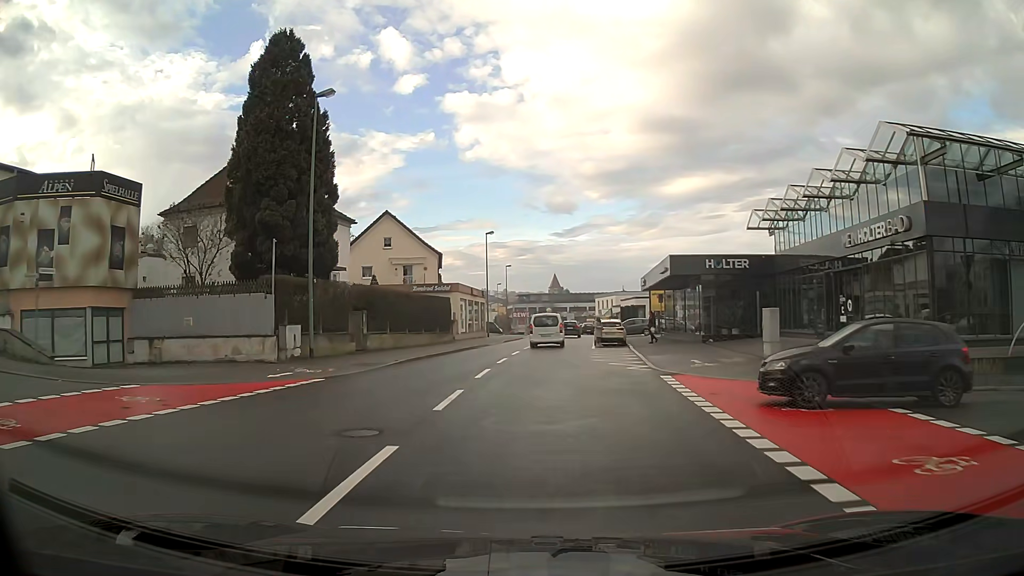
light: Day
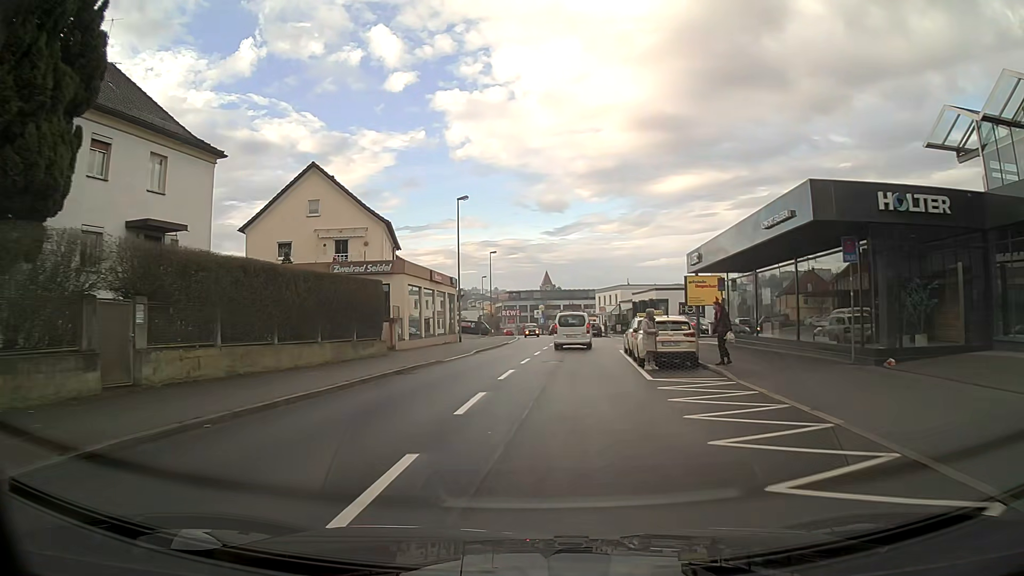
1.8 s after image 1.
(0.0, +18.2) m; +1°
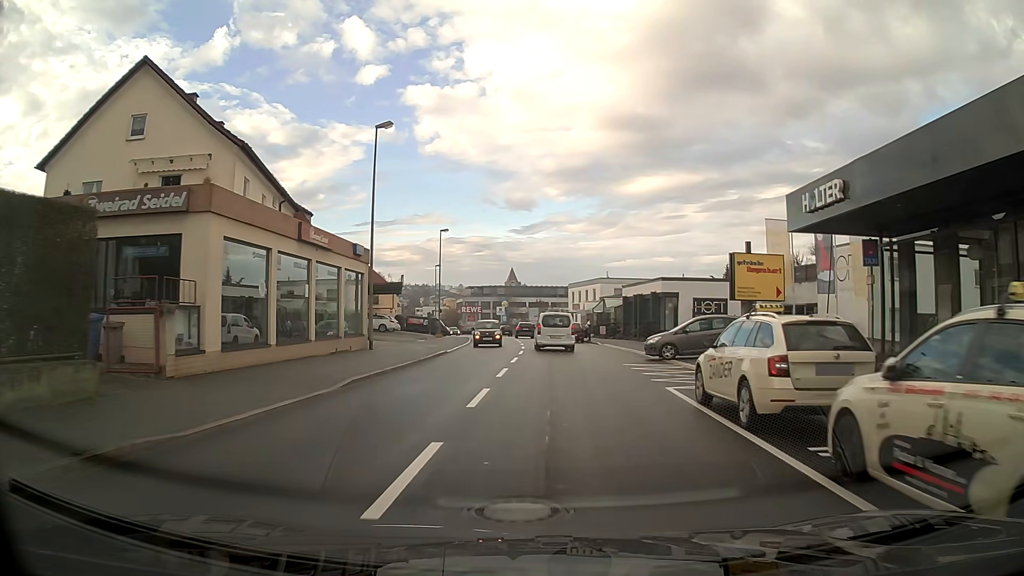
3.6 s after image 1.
(+0.4, +17.4) m; +3°
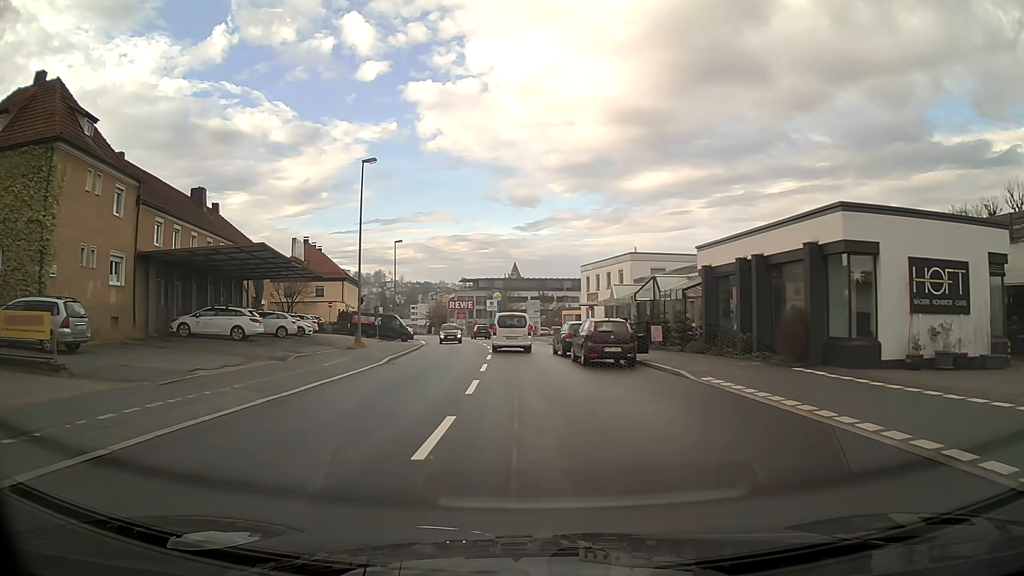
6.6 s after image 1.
(+0.3, +28.1) m; -1°
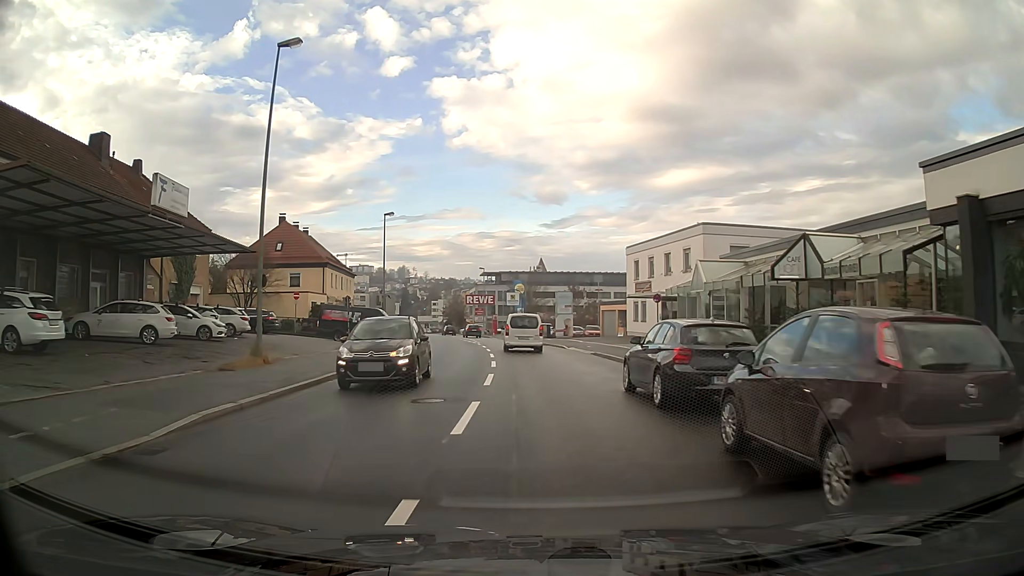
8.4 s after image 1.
(-0.3, +16.5) m; -2°
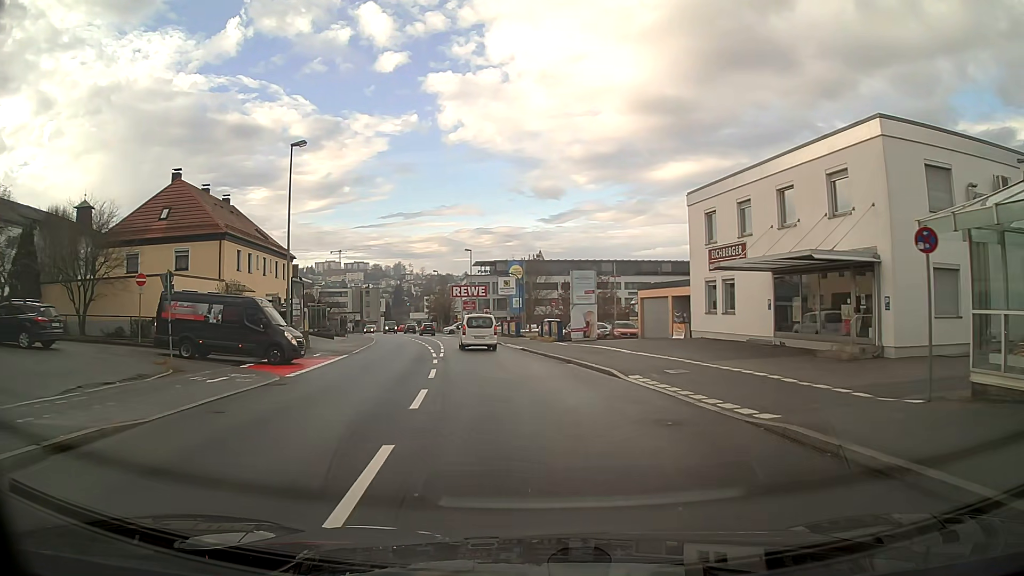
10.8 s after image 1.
(-0.1, +21.9) m; 0°
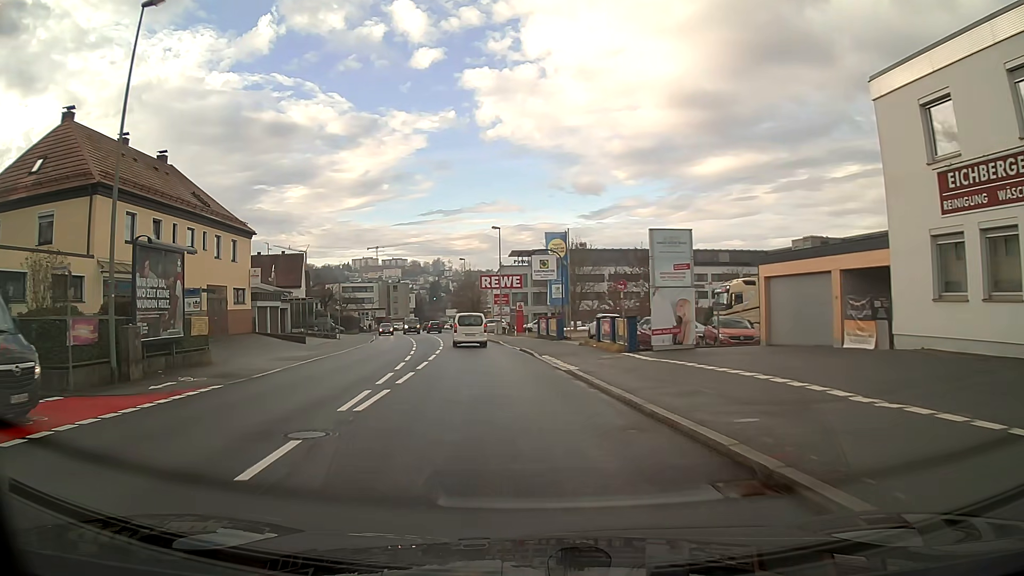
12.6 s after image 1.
(-0.5, +17.2) m; -4°
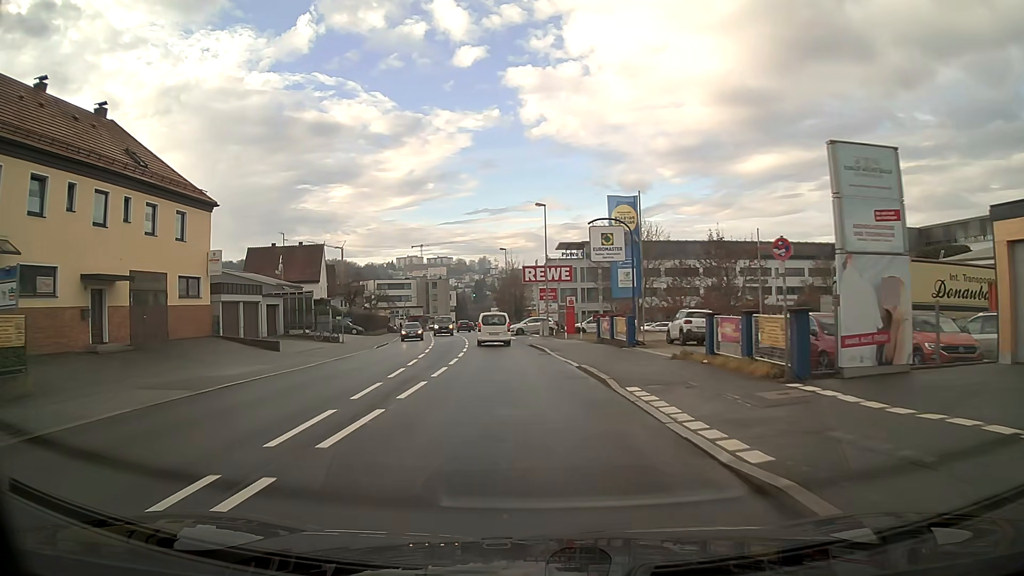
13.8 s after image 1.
(-0.4, +12.2) m; -4°
